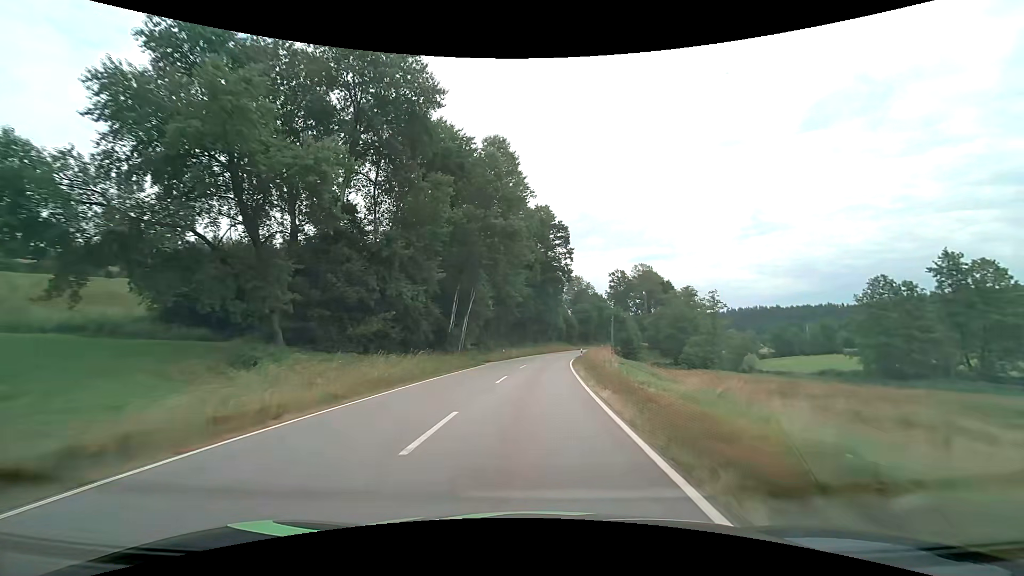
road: tertiary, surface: asphalt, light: Day
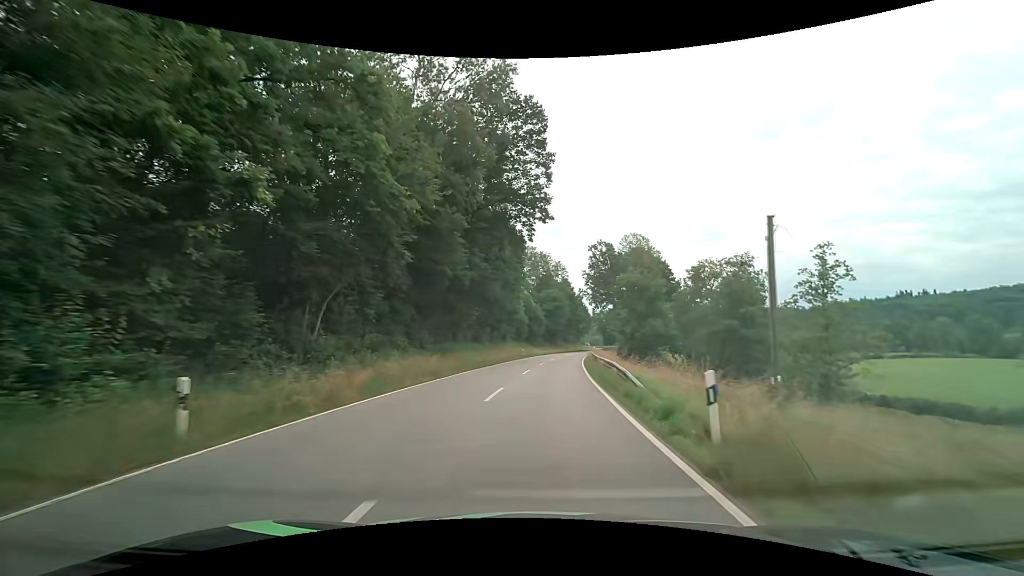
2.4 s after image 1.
(+1.6, +42.7) m; +5°
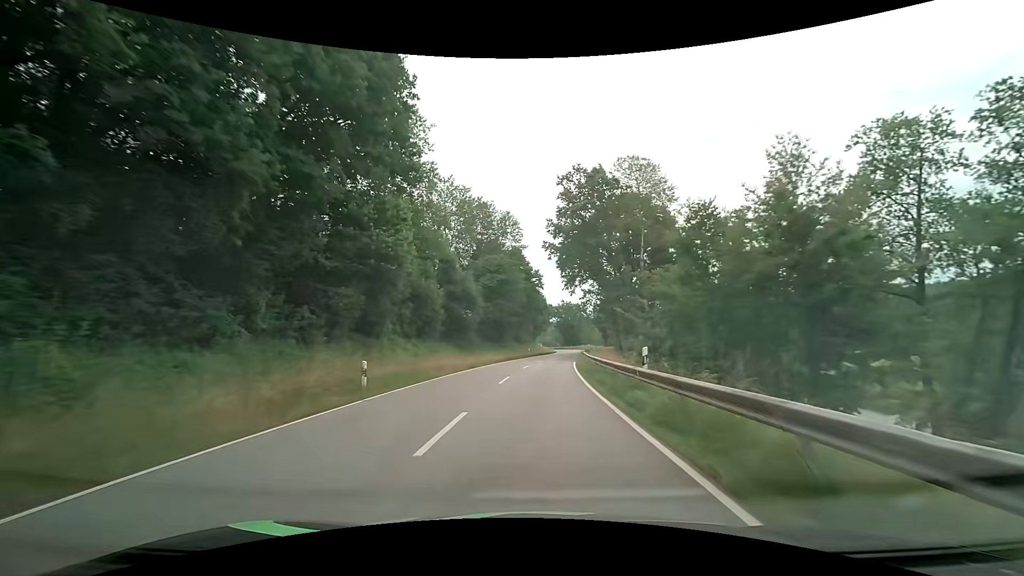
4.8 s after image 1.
(+2.4, +42.5) m; +6°
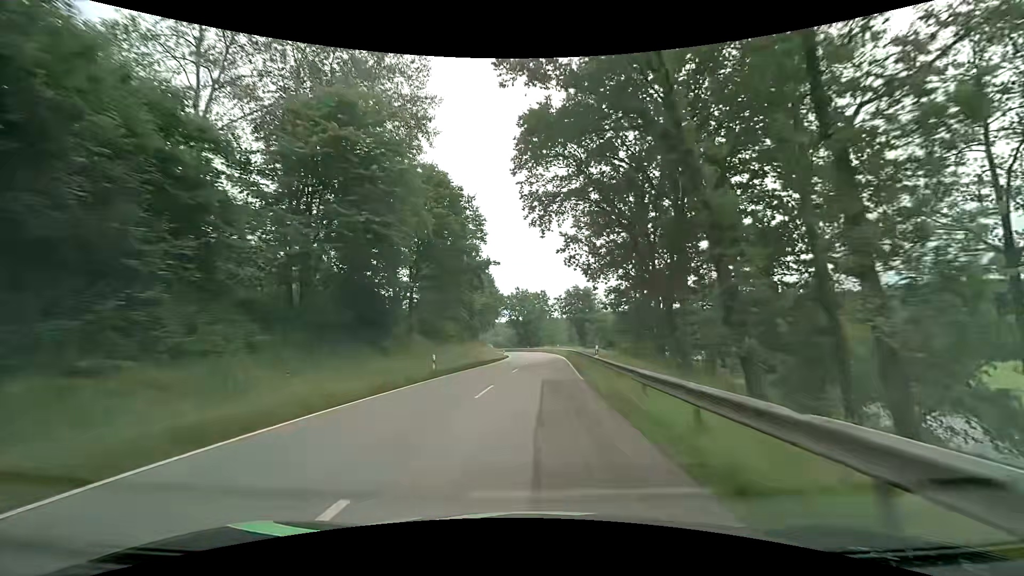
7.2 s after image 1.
(+2.0, +41.9) m; +5°
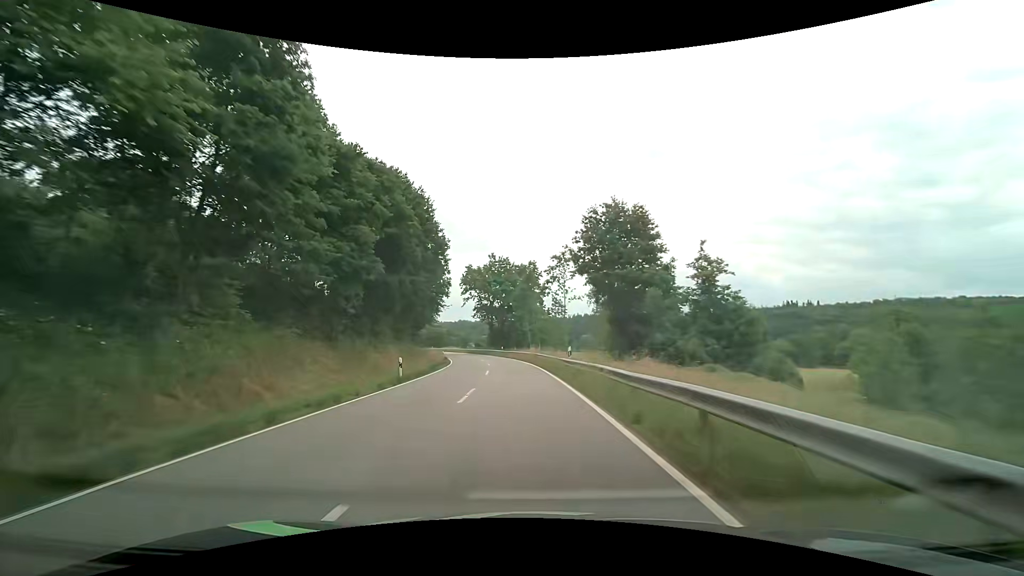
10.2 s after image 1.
(+1.6, +48.9) m; +1°
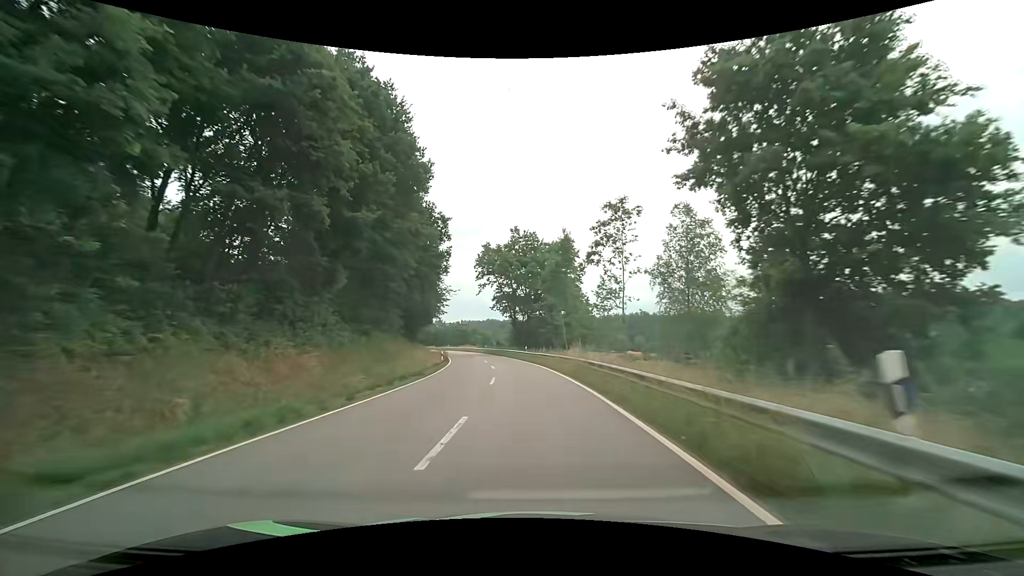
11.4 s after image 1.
(-0.5, +19.1) m; -3°
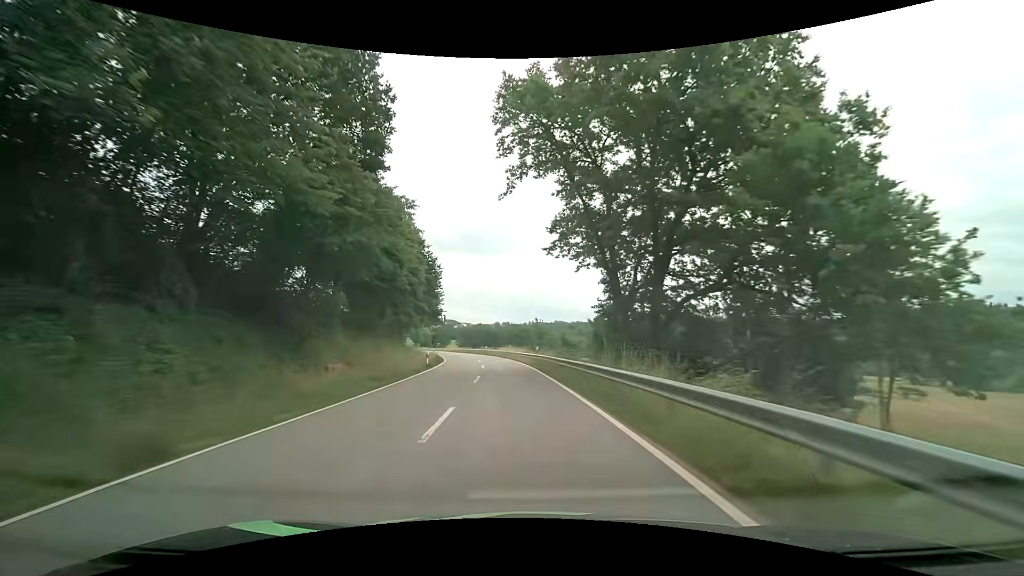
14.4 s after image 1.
(-2.9, +47.1) m; -8°
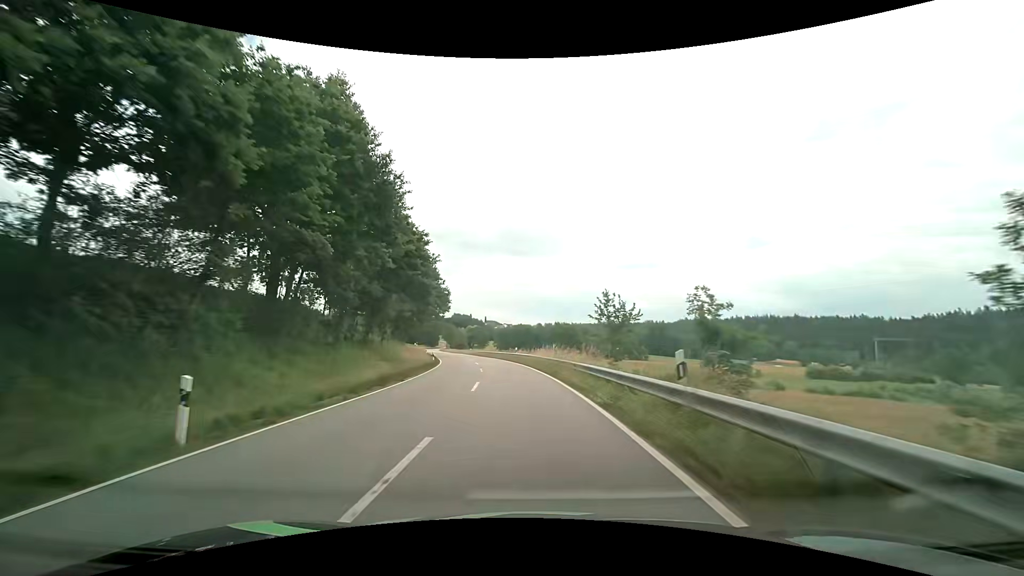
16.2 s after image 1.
(-1.0, +28.1) m; -4°
(0, +10) (-1, +20) (-2, +30) (-3, +40) (-4, +50) (-6, +60) (-8, +69) (-11, +79) (-13, +89) (-16, +98) m
